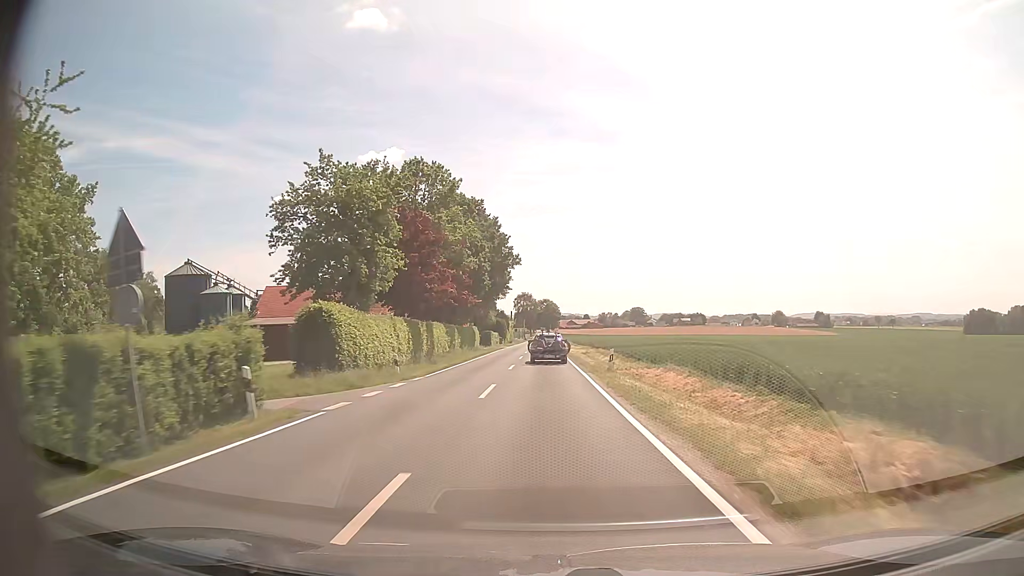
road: tertiary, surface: asphalt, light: Day
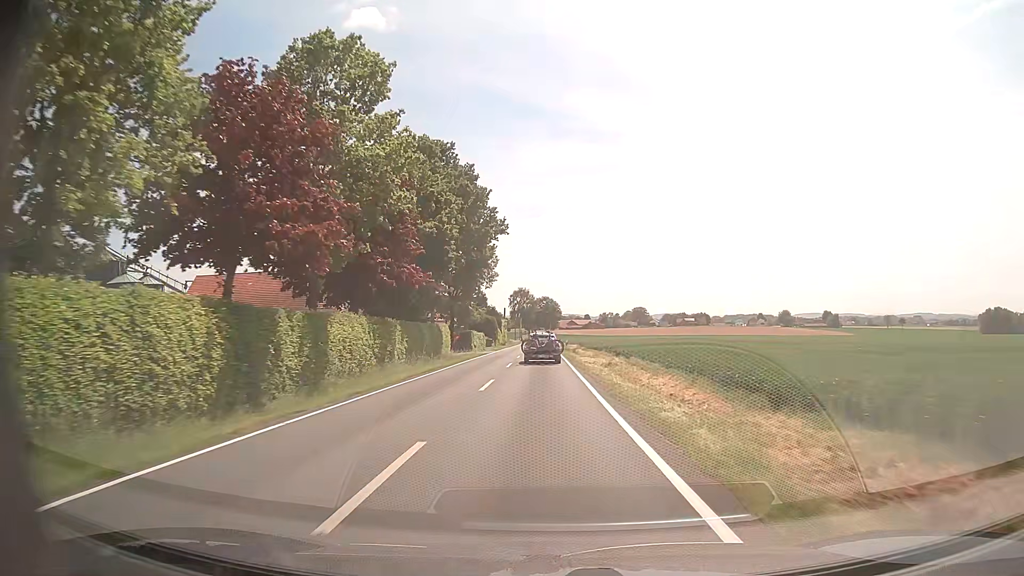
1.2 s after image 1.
(0.0, +22.2) m; 0°
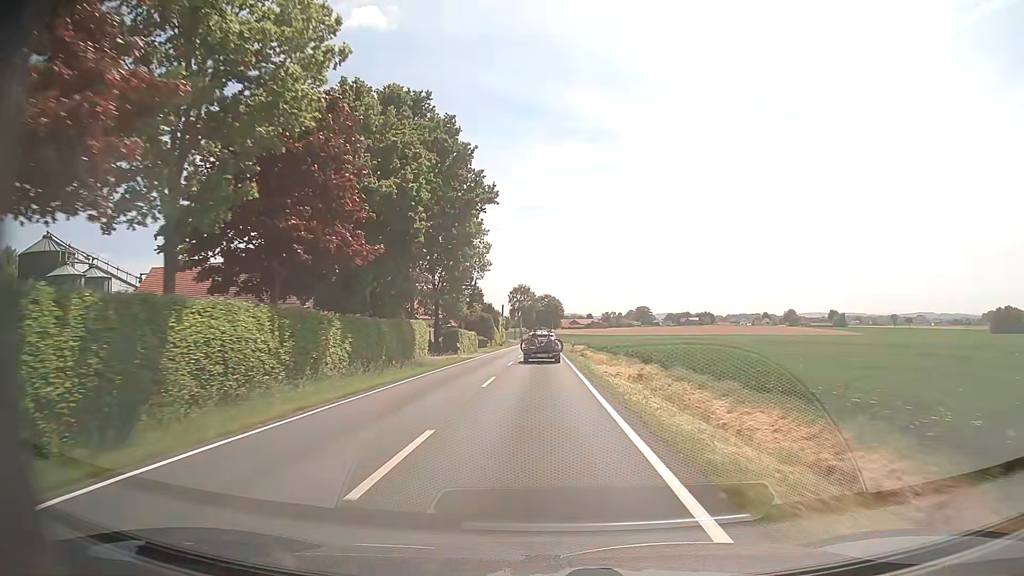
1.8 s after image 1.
(0.0, +11.0) m; 0°
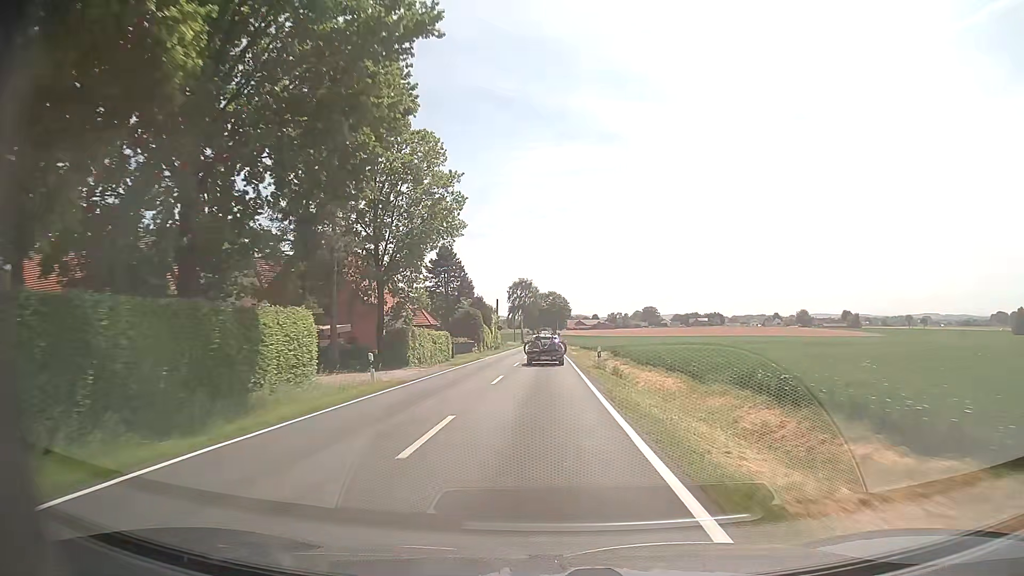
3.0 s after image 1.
(0.0, +22.1) m; 0°
